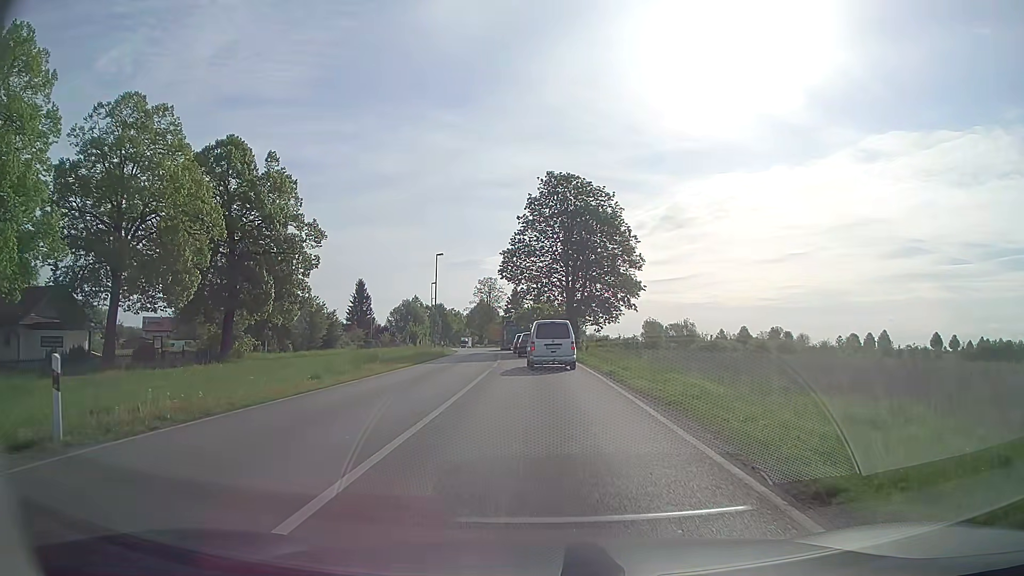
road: secondary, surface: asphalt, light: Day
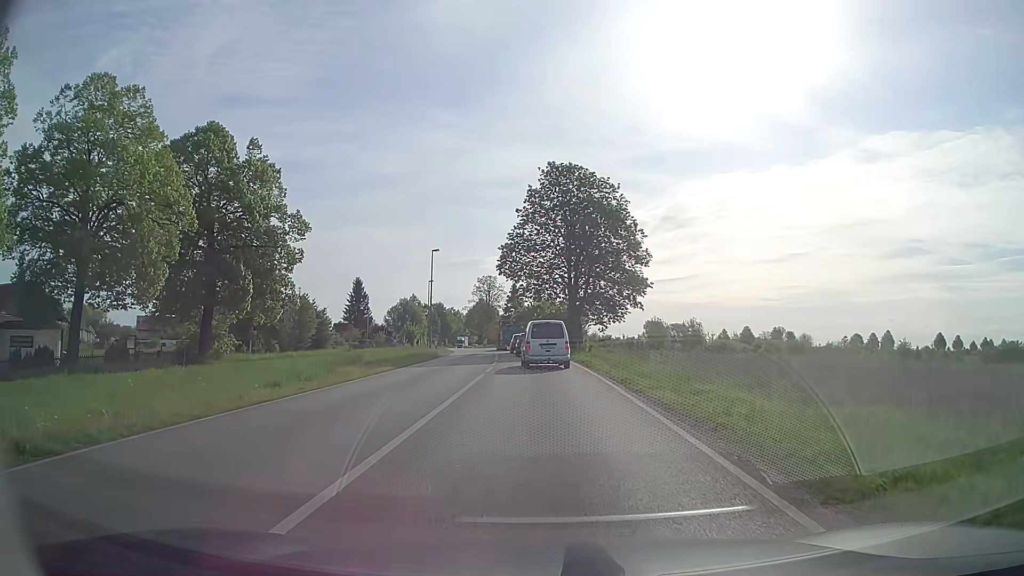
(0.0, +3.6) m; 0°
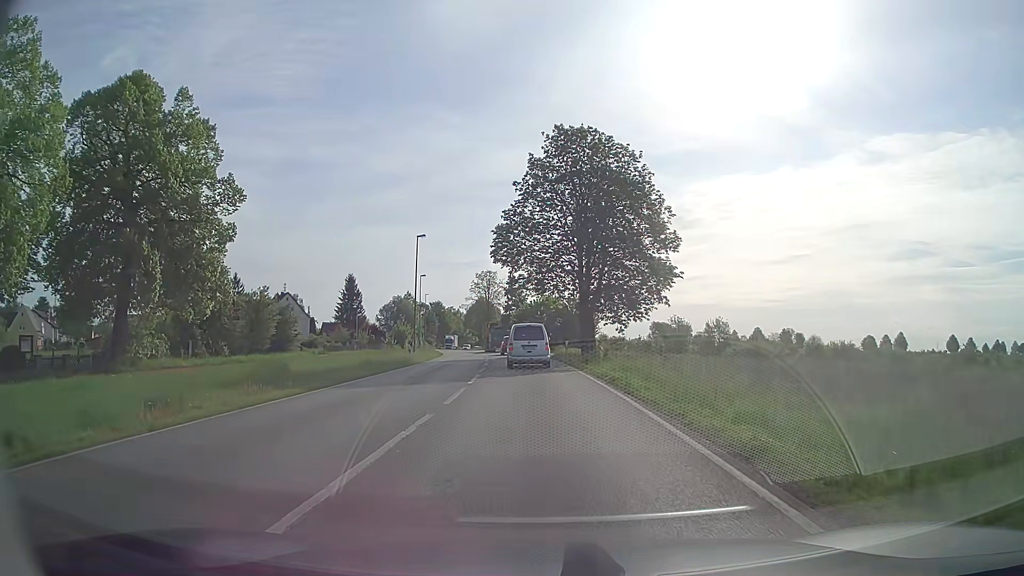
(0.0, +11.1) m; 0°
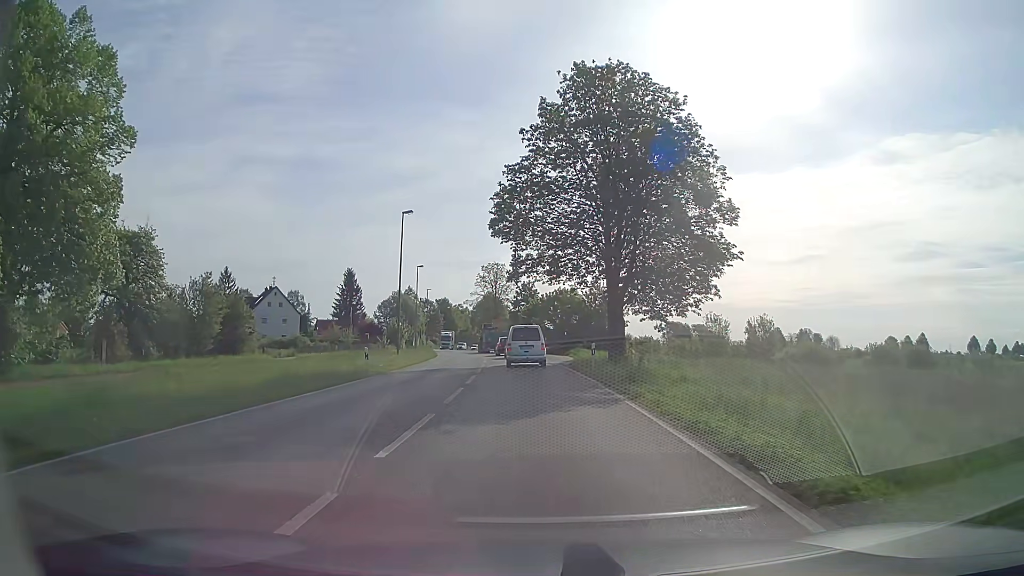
(-0.1, +11.7) m; -1°
(0, +10) (0, +20) (-1, +30) (-1, +40) (-2, +50) (-4, +60) (-5, +70) (-7, +80) (-9, +89) (-11, +99) m
